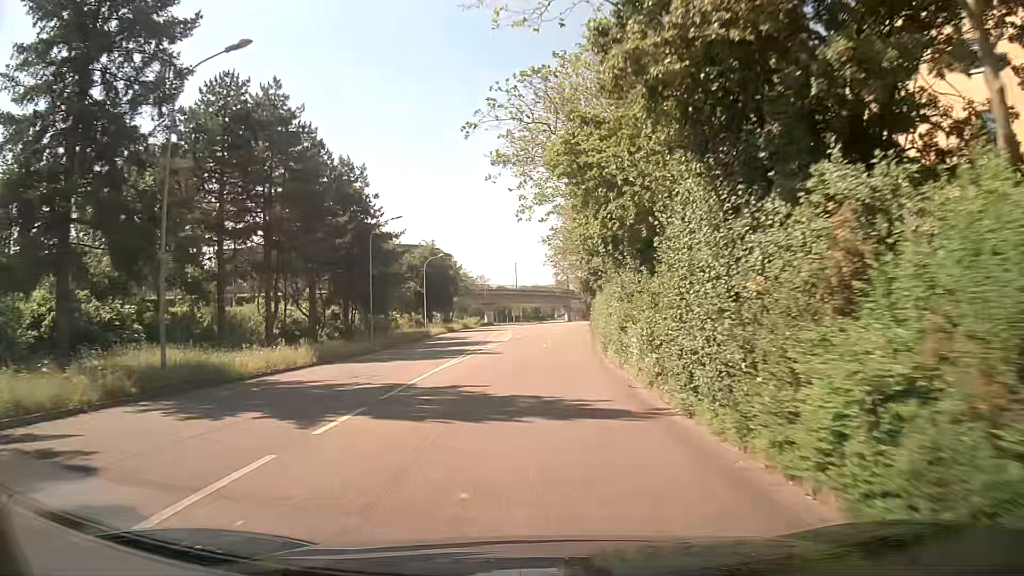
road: tertiary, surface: asphalt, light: Day
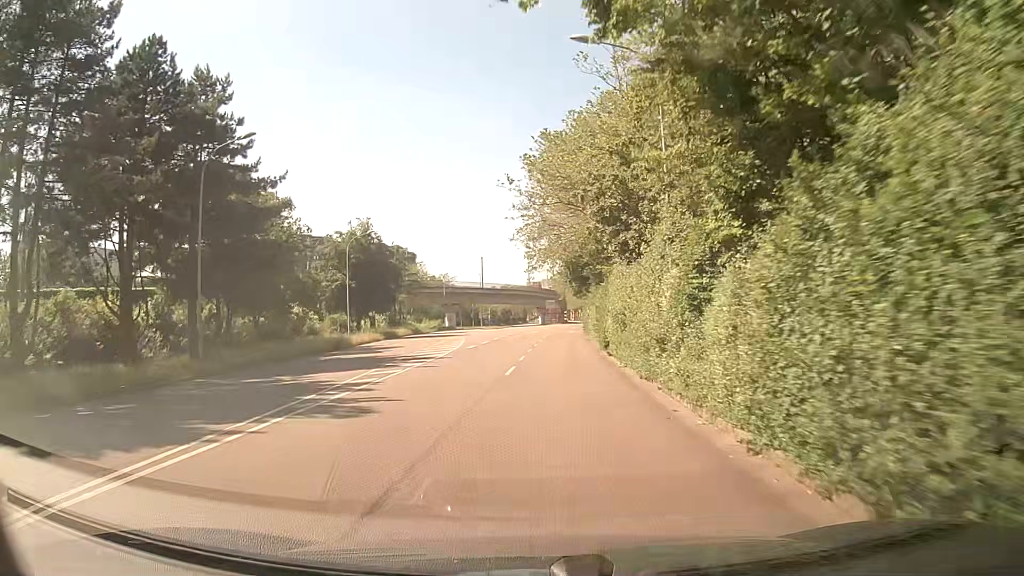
(+0.5, +22.5) m; +2°
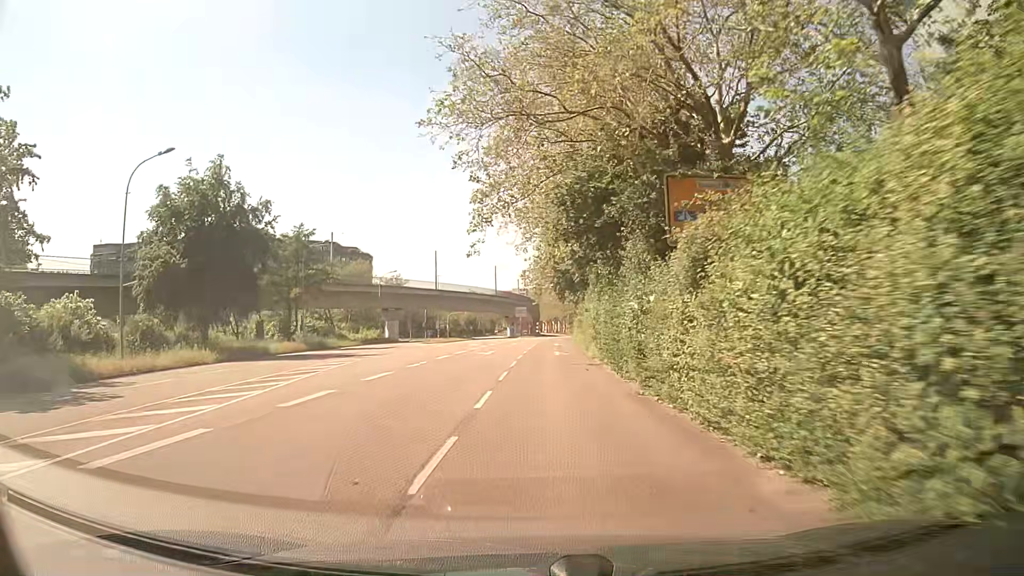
(+0.9, +30.3) m; +3°
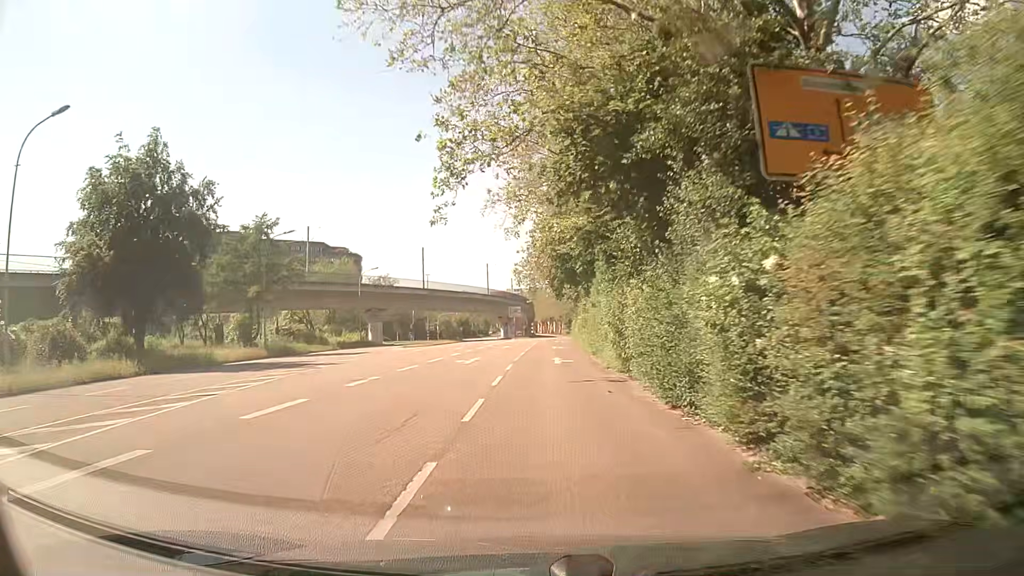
(0.0, +7.6) m; 0°
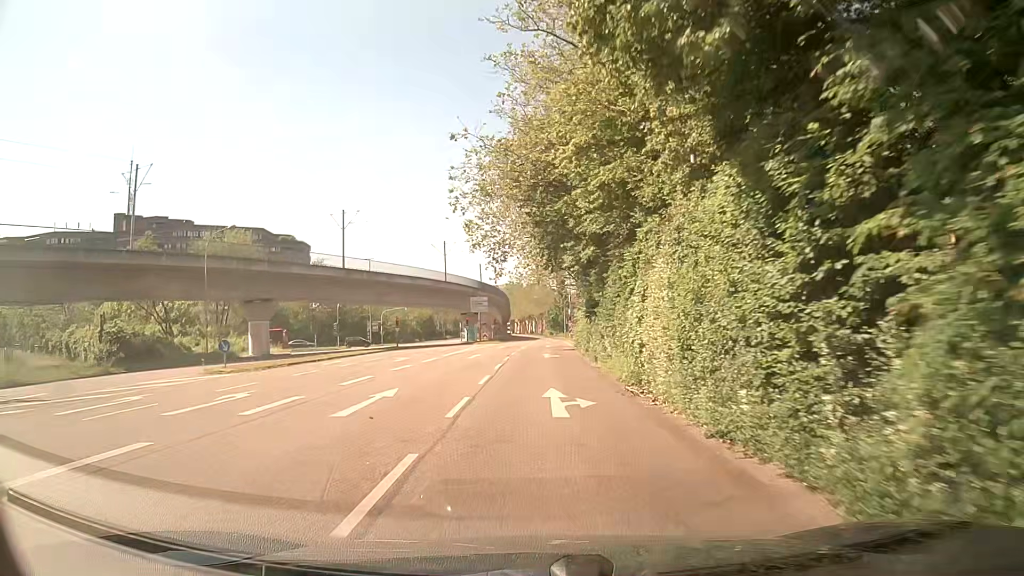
(+0.8, +35.1) m; +2°
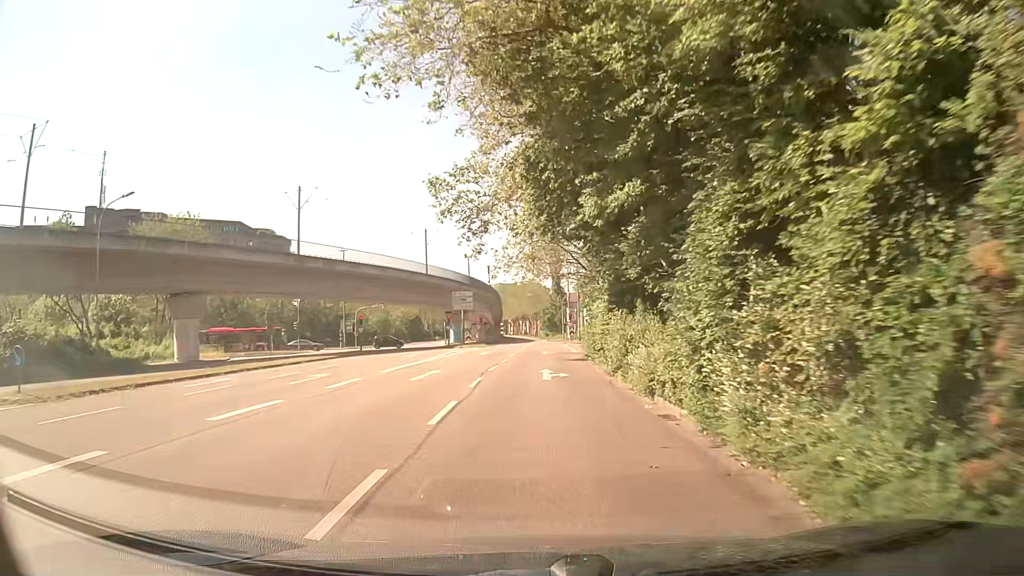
(+0.1, +12.8) m; +1°
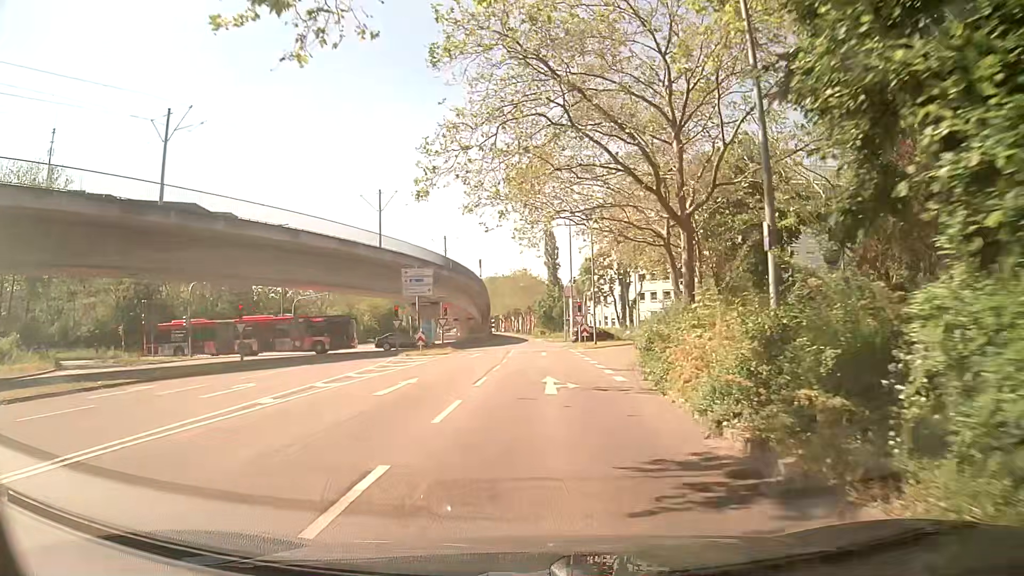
(-0.2, +23.5) m; -1°
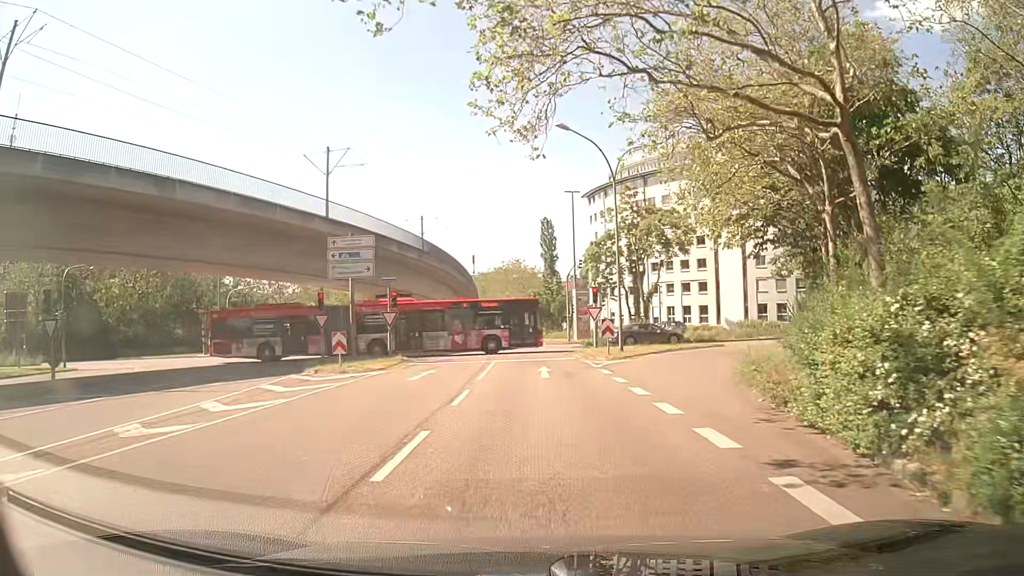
(+0.4, +15.5) m; +2°
